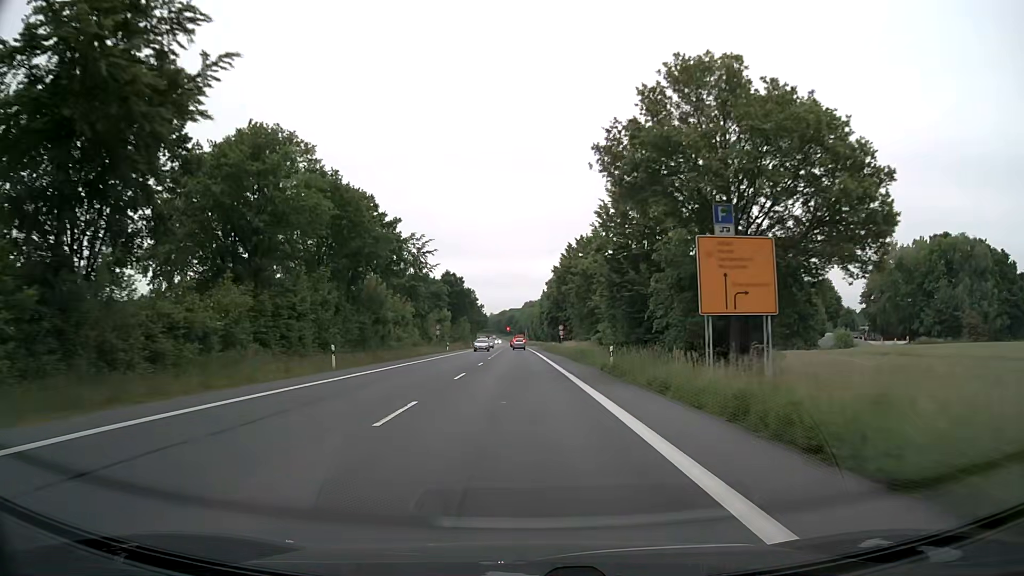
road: primary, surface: asphalt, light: Day
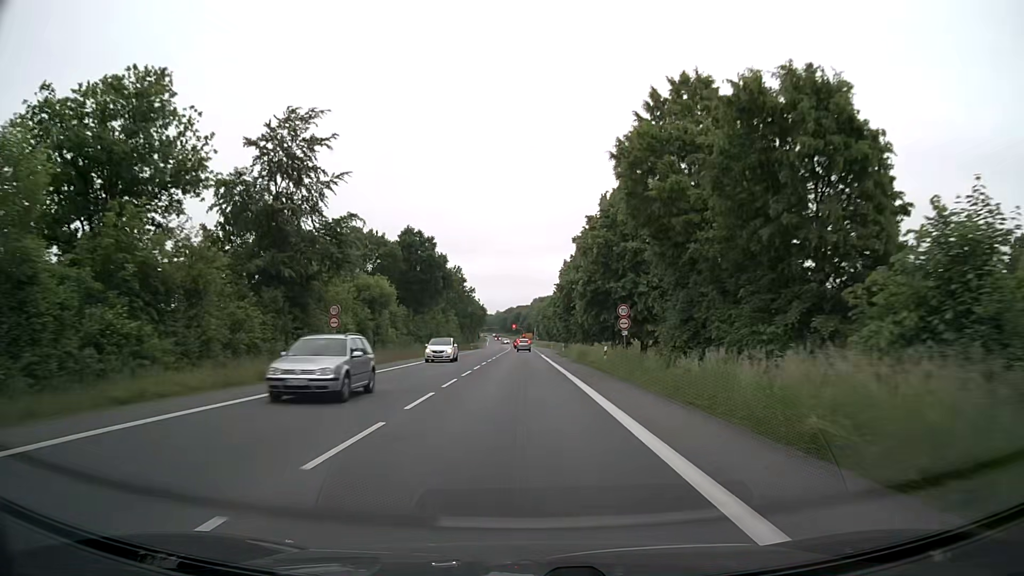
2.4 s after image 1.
(-0.3, +45.5) m; -1°
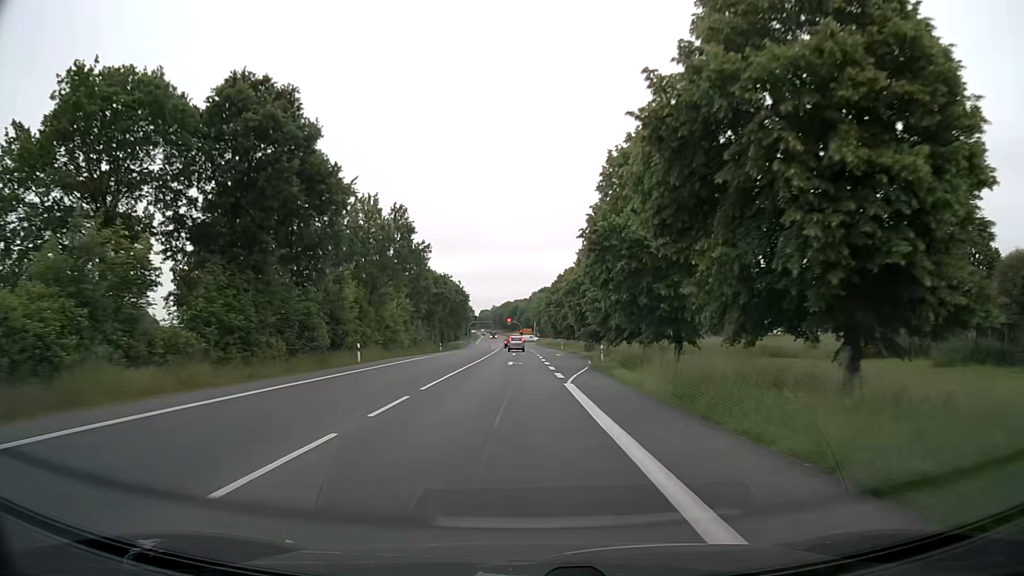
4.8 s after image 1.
(0.0, +43.6) m; 0°
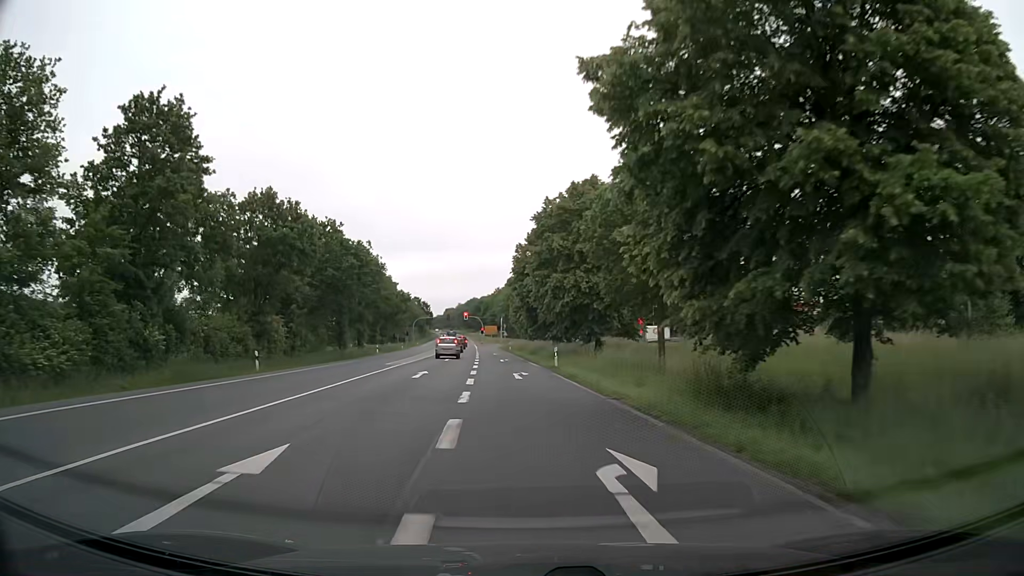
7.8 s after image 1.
(+1.2, +51.0) m; +2°
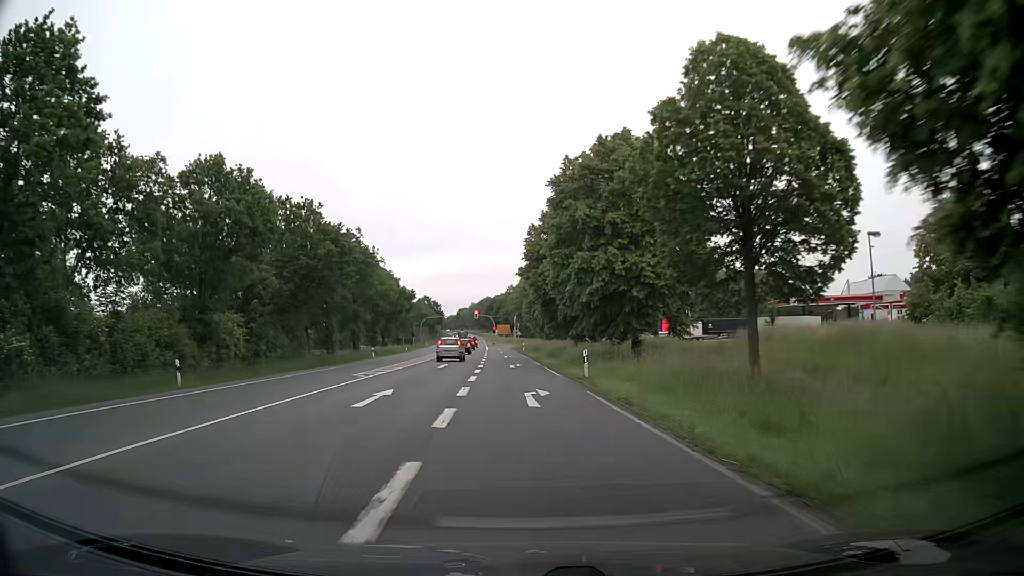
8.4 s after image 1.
(-0.1, +9.7) m; -1°
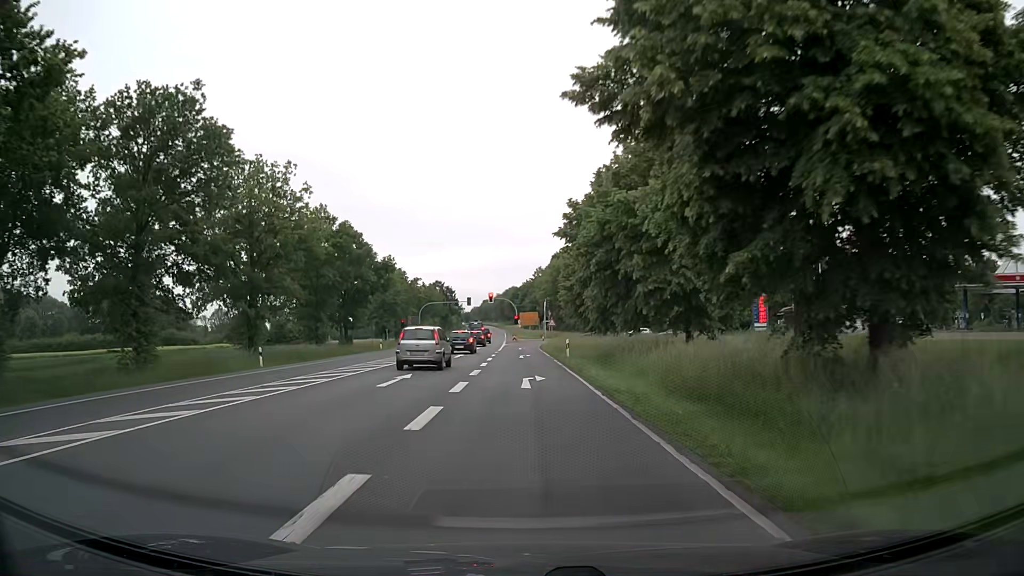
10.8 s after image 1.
(-0.9, +37.1) m; -2°
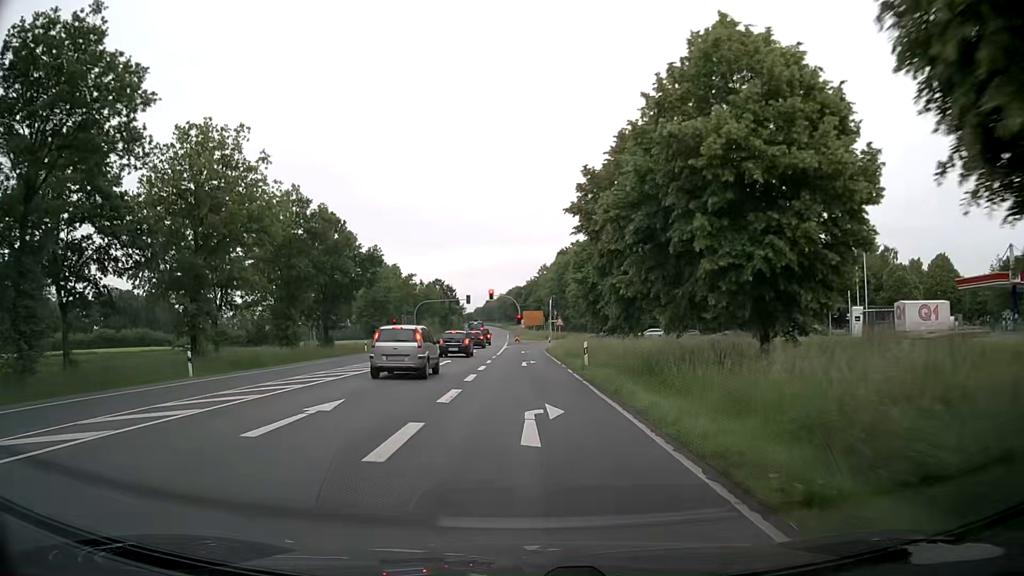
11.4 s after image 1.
(0.0, +8.3) m; 0°
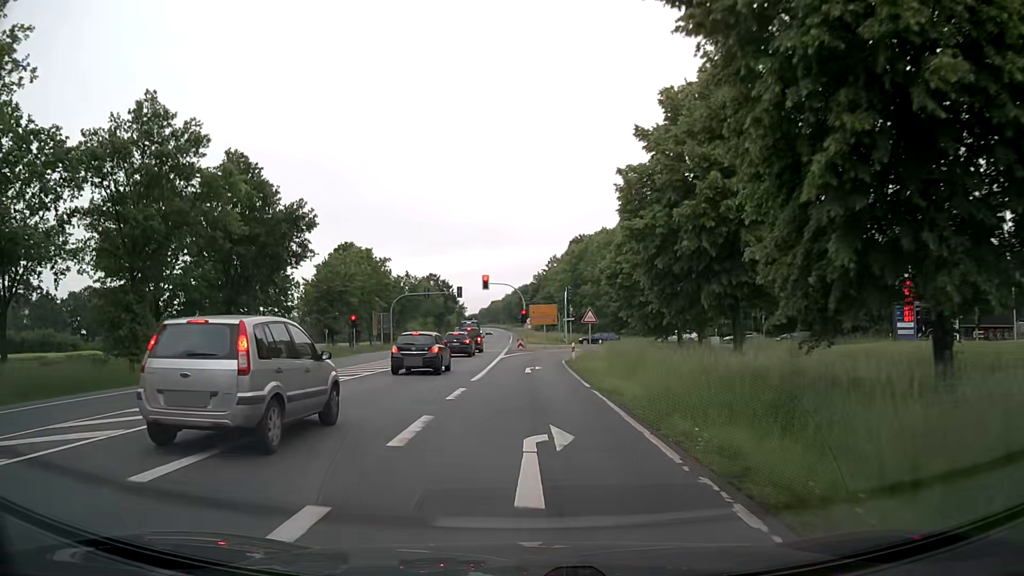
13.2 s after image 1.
(-0.1, +22.7) m; -1°
(0, +10) (0, +20) (0, +30) (+1, +40) (+3, +50) (+9, +58) (+17, +64) (+26, +66) (+36, +67) (+46, +68) m
